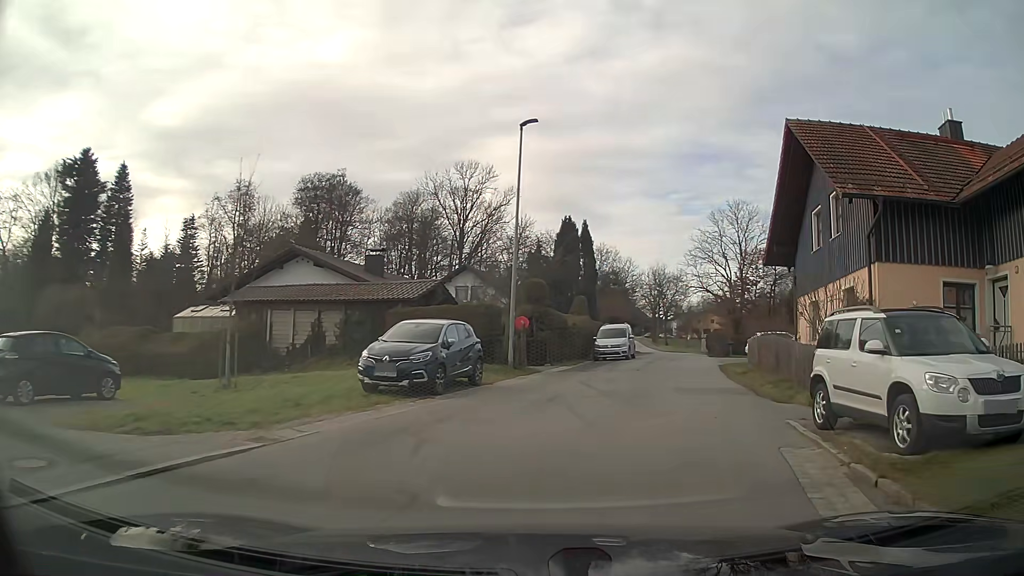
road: unclassified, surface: asphalt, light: Day
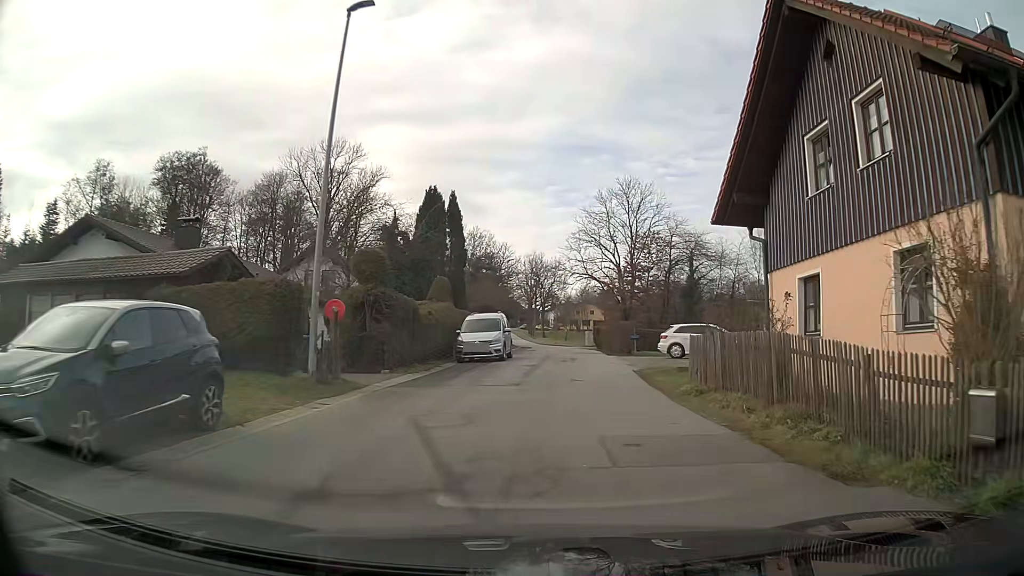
(+0.8, +8.7) m; +9°
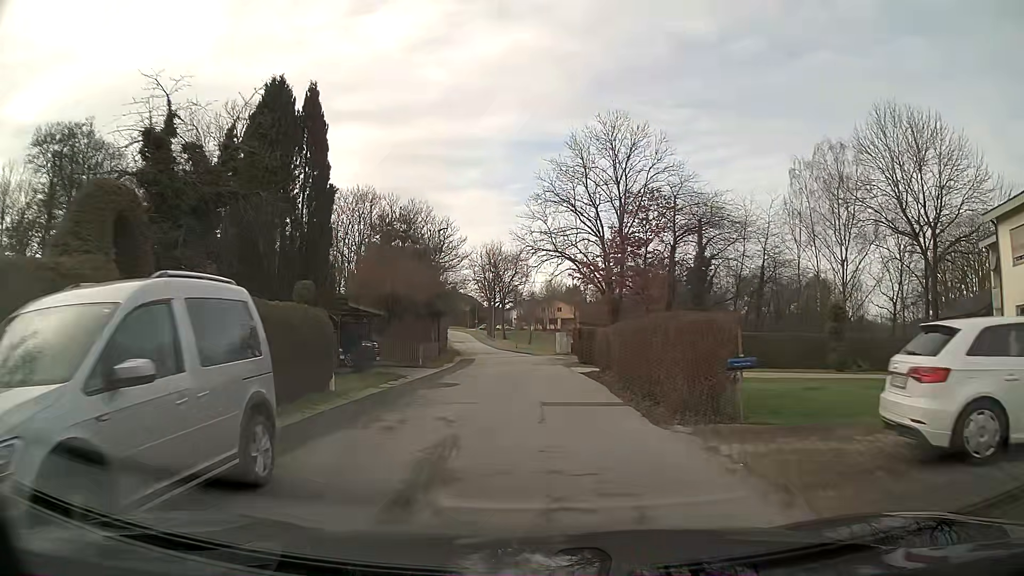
(+0.5, +21.8) m; +2°
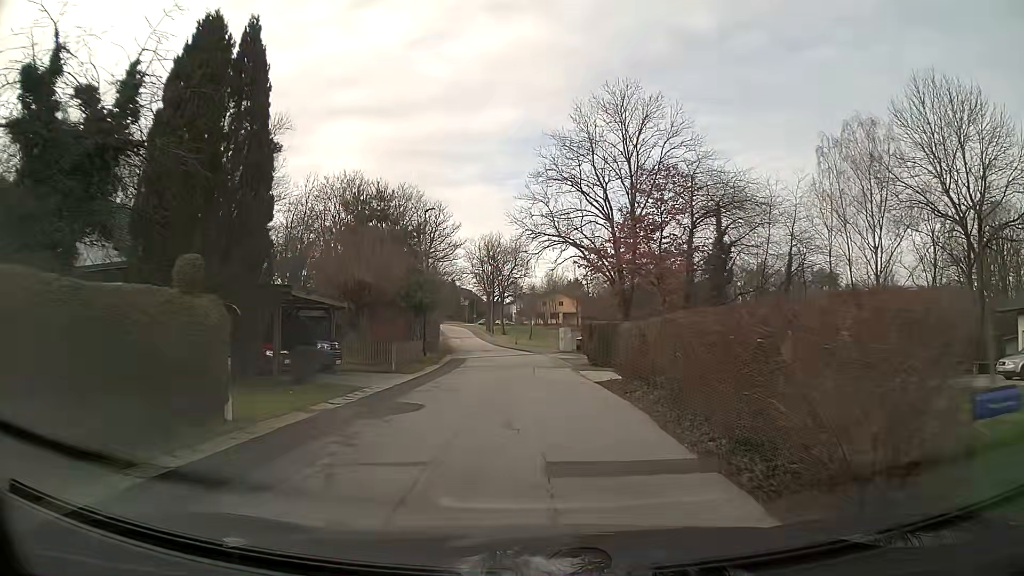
(0.0, +5.8) m; 0°
(0, +10) (0, +20) (-1, +30) (-1, +40) (-2, +50) (-4, +60) (-5, +70) (-6, +80) (-8, +90) (-9, +99) m
